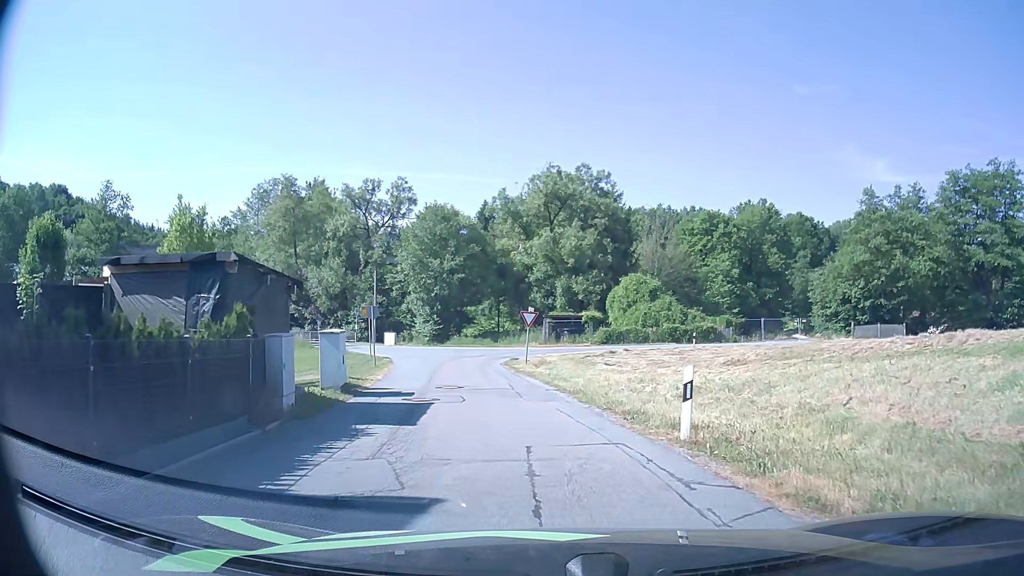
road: residential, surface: asphalt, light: Day
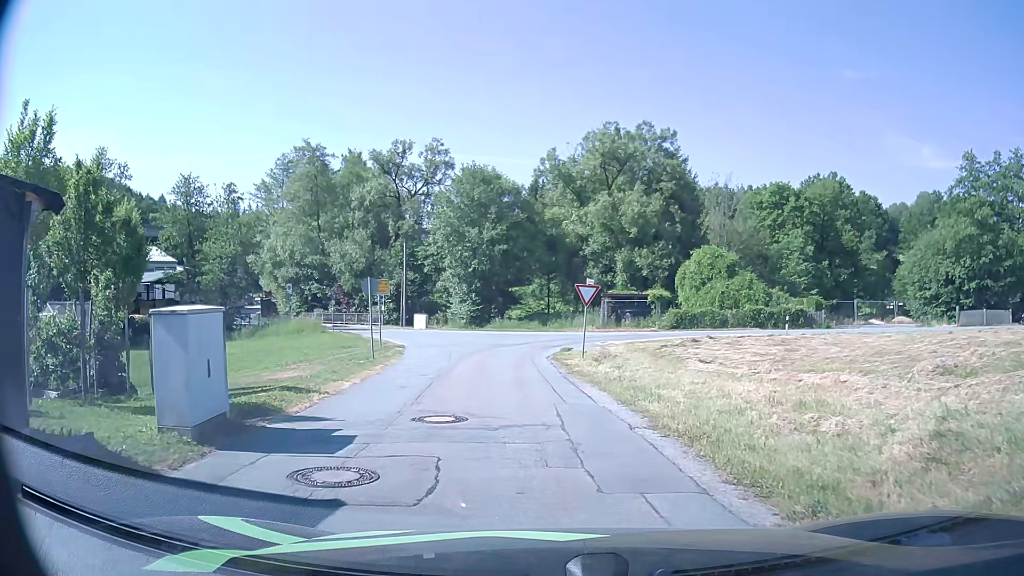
(-0.3, +8.9) m; -4°
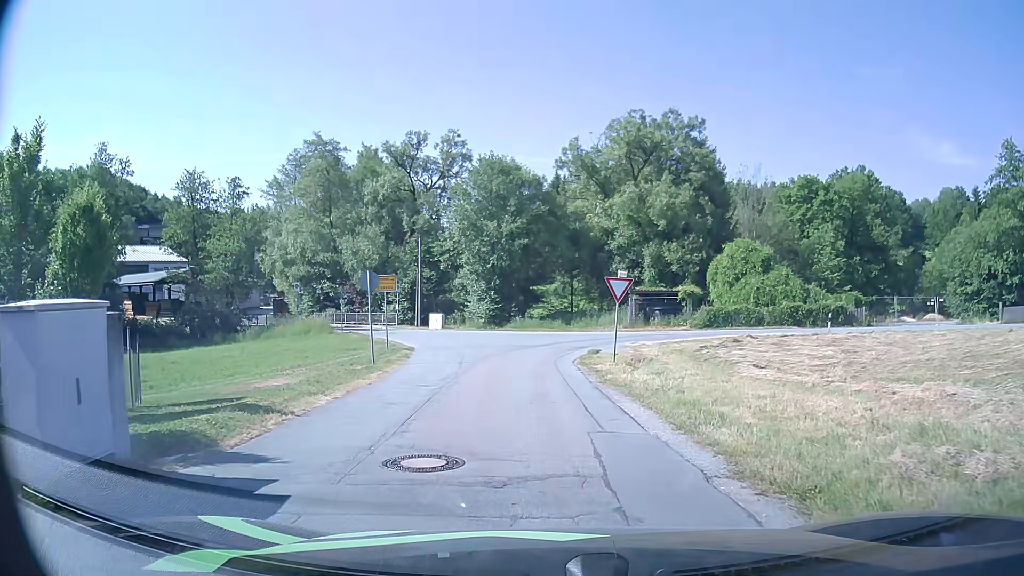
(-0.1, +3.0) m; -2°
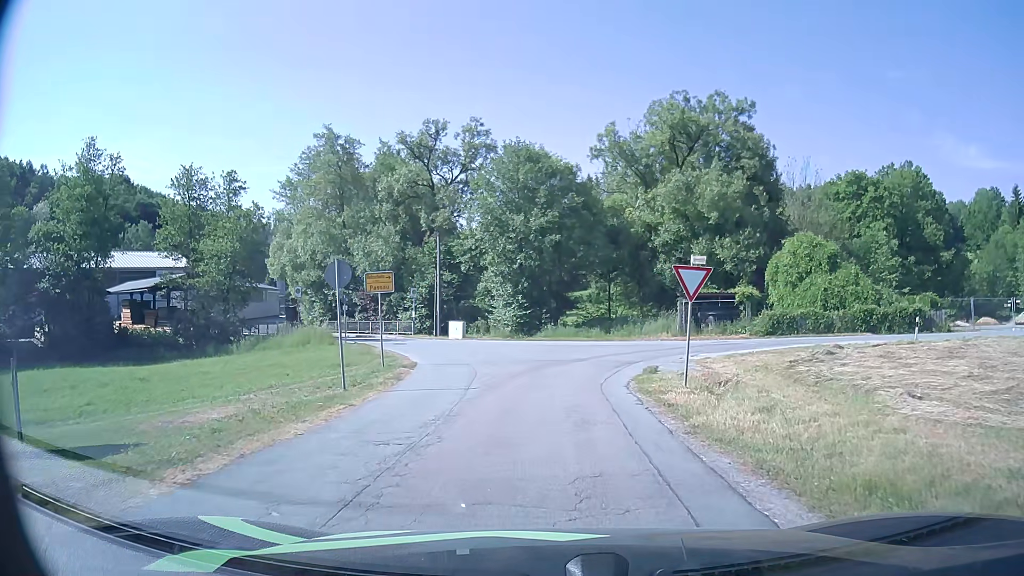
(-0.1, +6.0) m; -4°
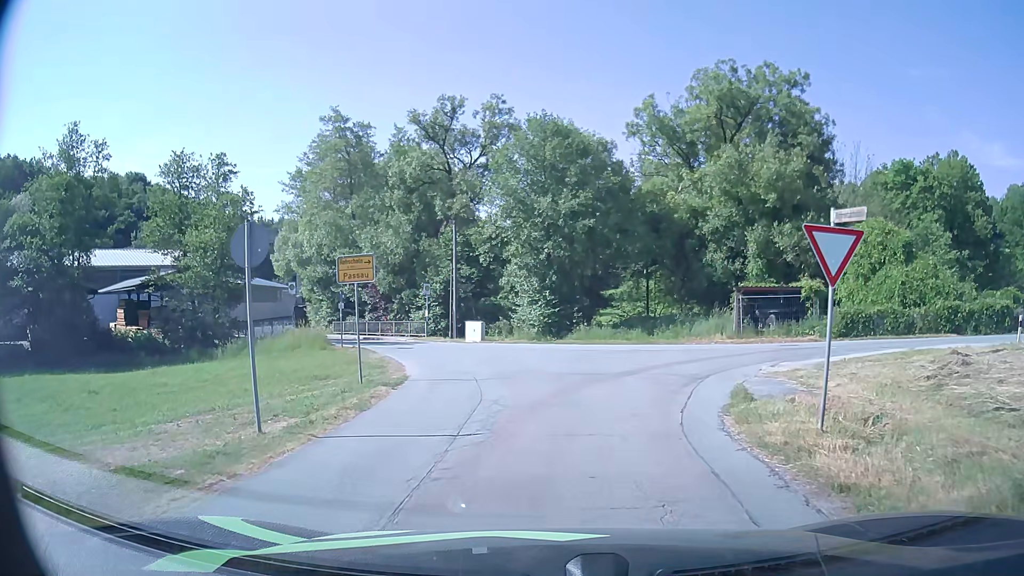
(0.0, +5.8) m; -2°
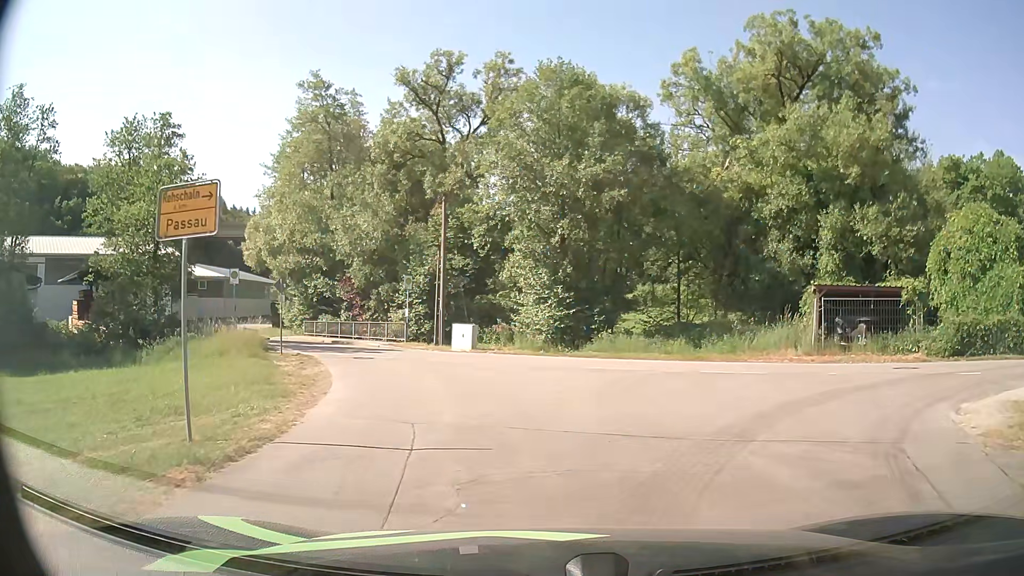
(-0.1, +8.7) m; +1°
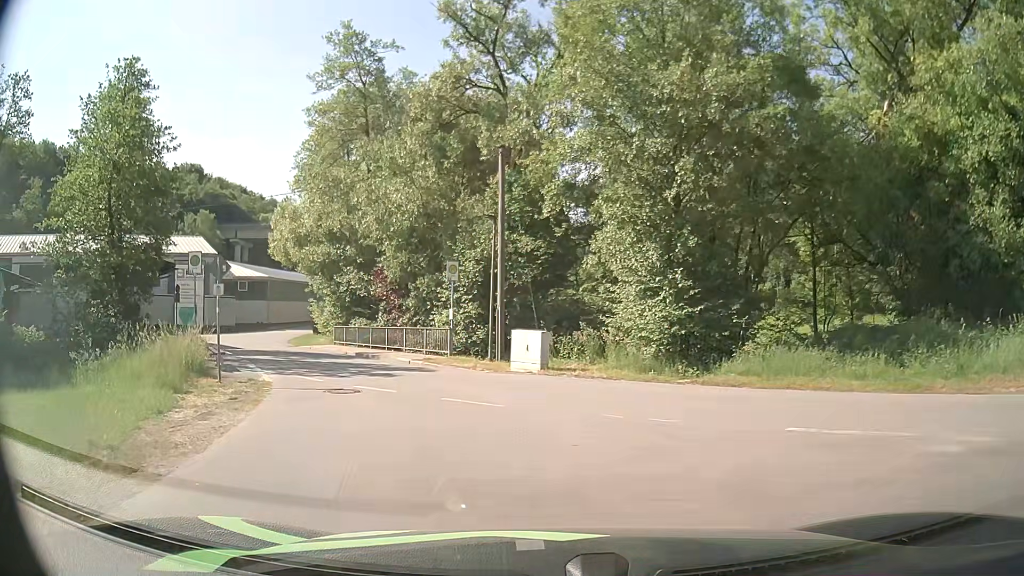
(-0.6, +10.1) m; -8°
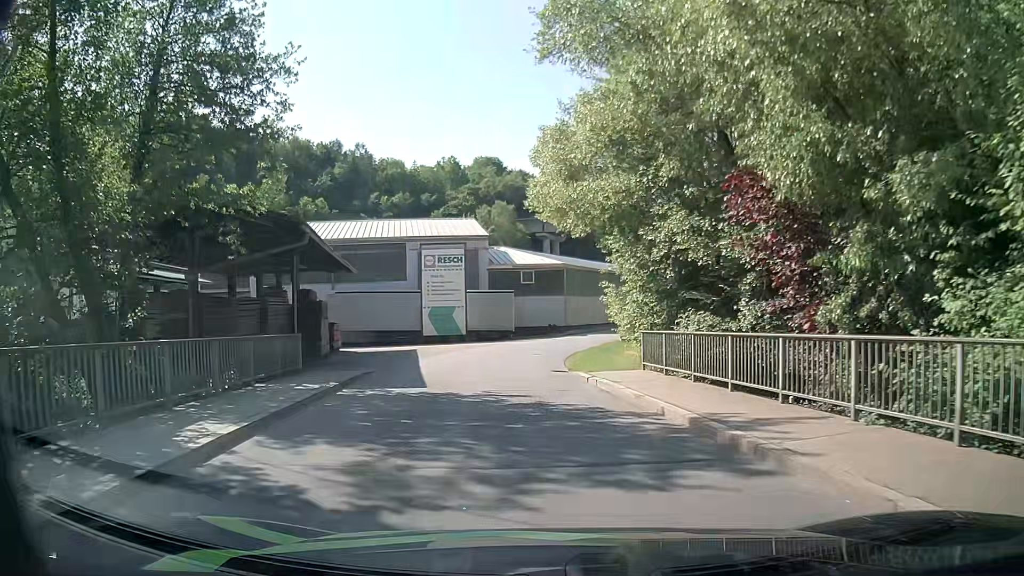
(-4.5, +18.8) m; -28°
(0, +10) (-1, +20) (0, +30) (+2, +40) (+5, +49) (+8, +59) (+12, +68) (+16, +77) (+22, +85) (+29, +92) m
